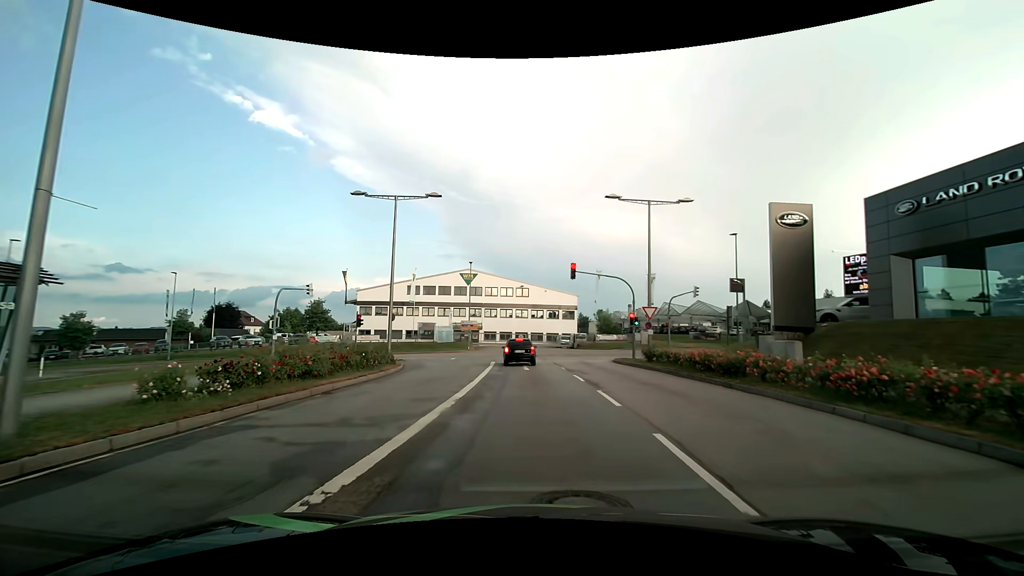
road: secondary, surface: asphalt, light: Day
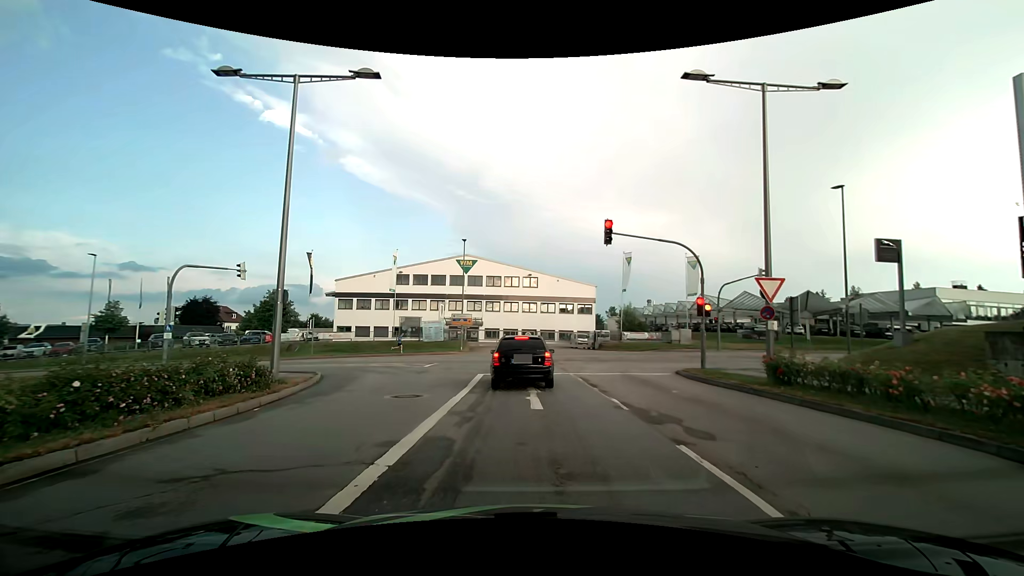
(+0.1, +12.4) m; -1°
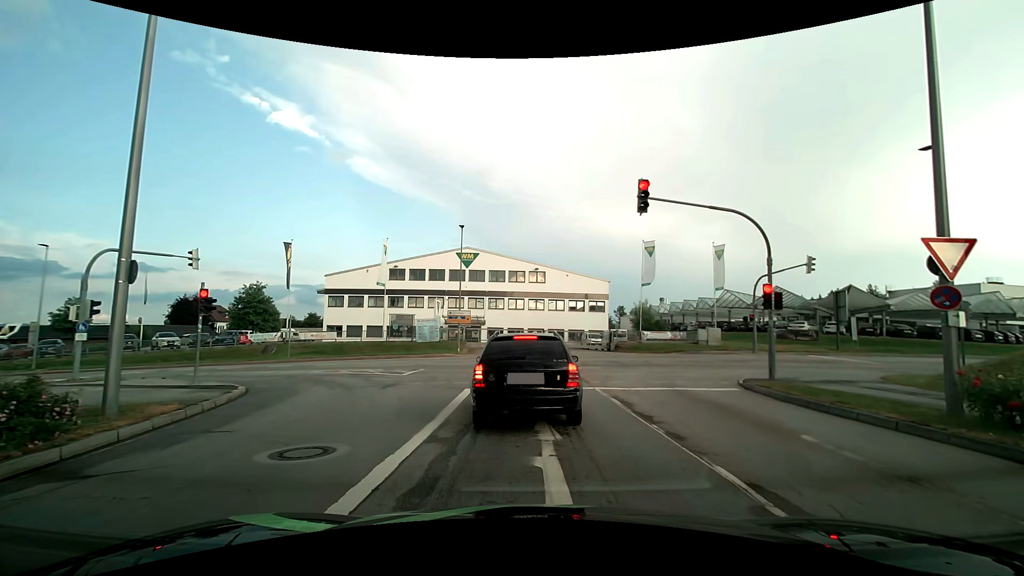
(0.0, +5.5) m; +1°
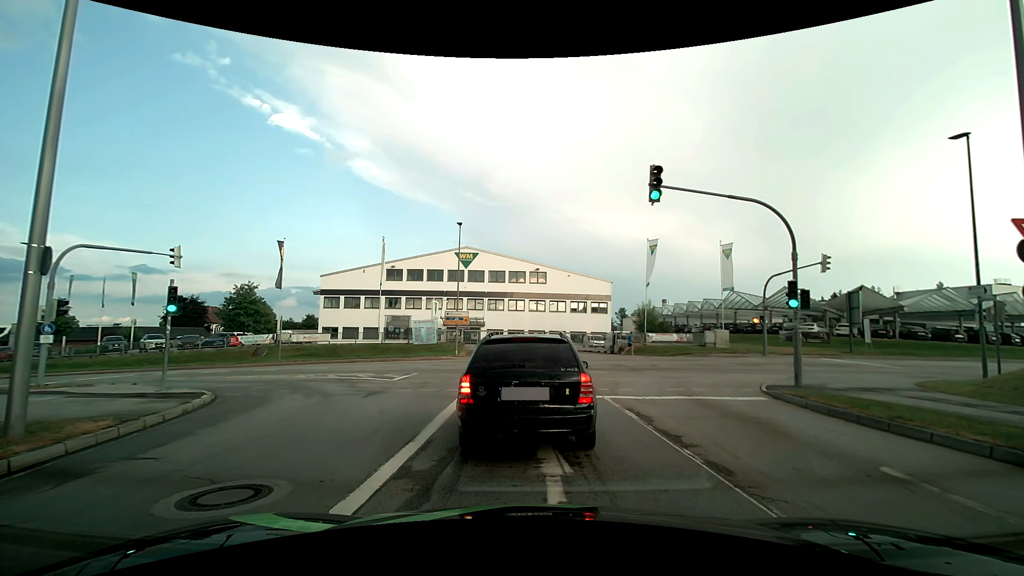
(0.0, +1.6) m; 0°
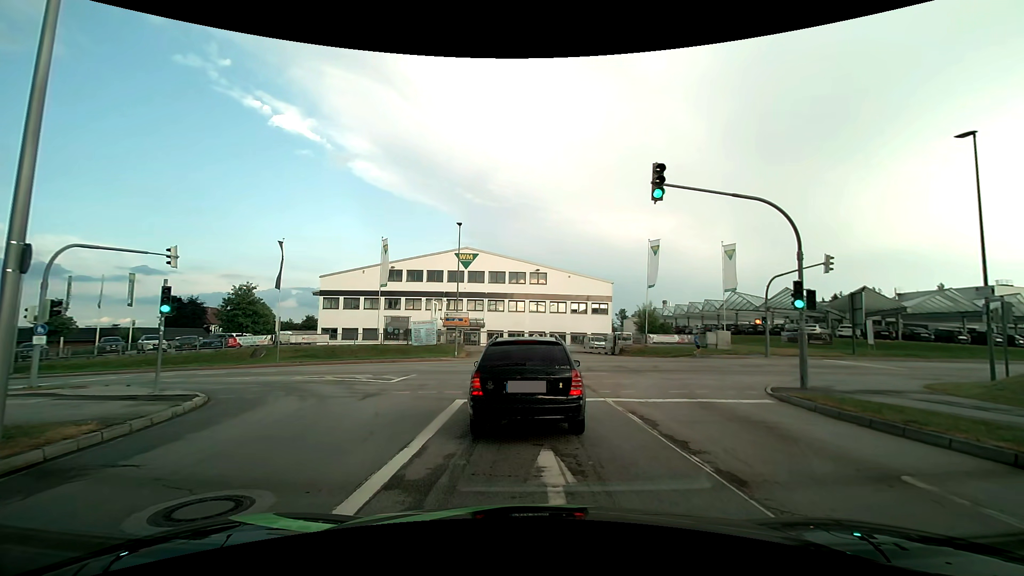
(0.0, +0.3) m; 0°
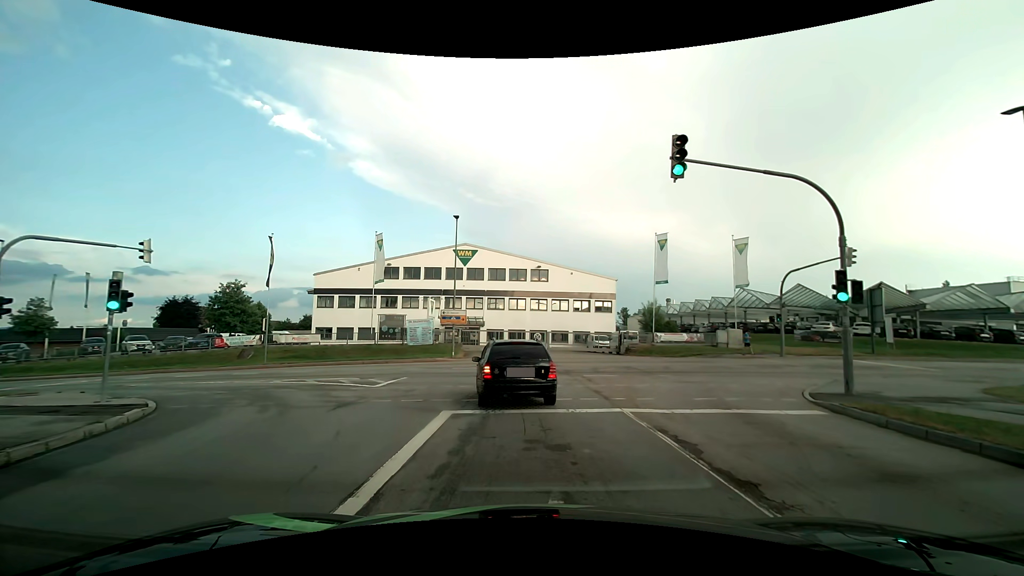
(0.0, +2.1) m; -1°
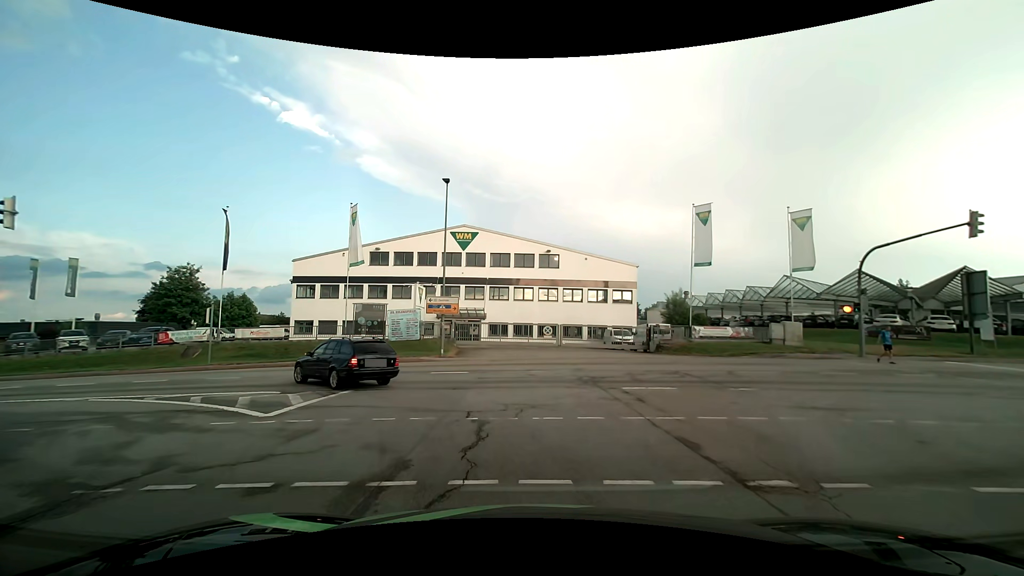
(0.0, +7.6) m; -1°
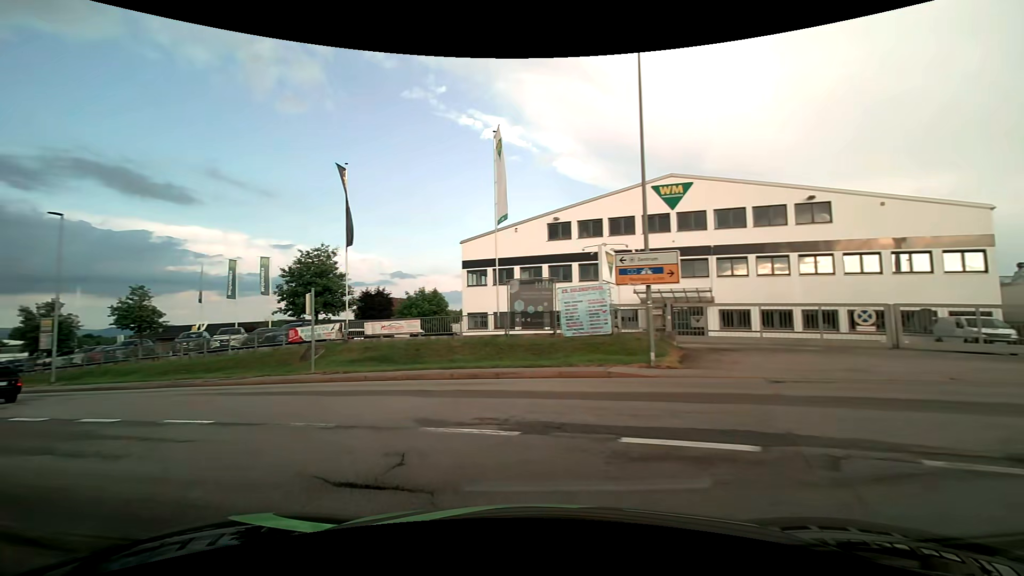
(-1.5, +13.6) m; -22°
